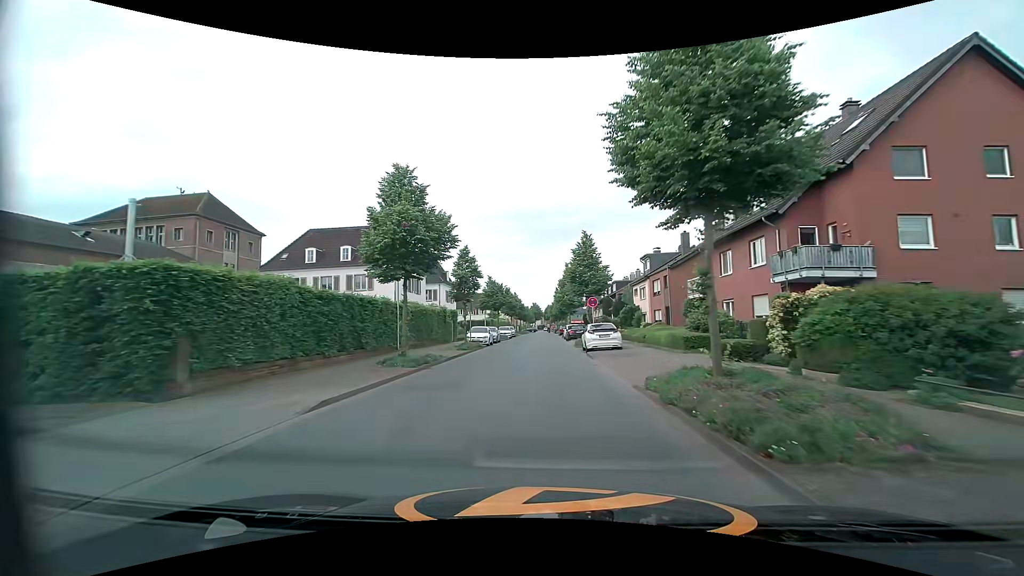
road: residential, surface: asphalt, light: Day
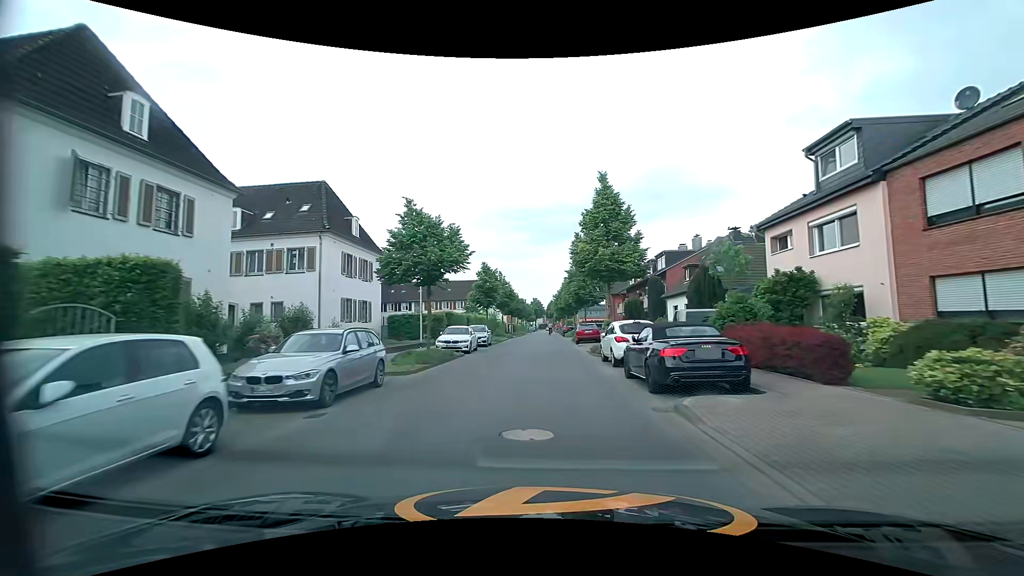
(-0.2, +34.0) m; -1°
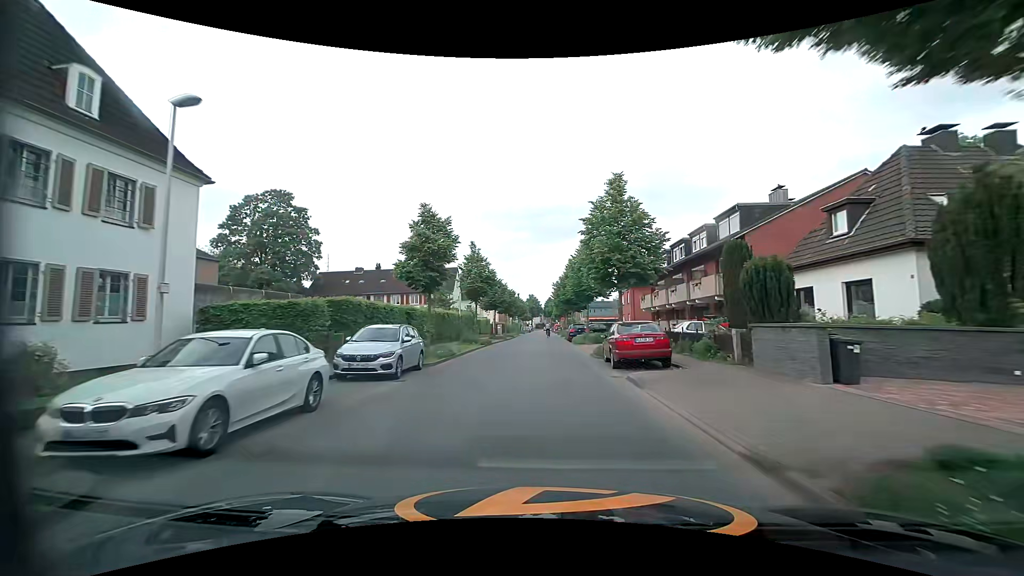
(+0.2, +20.4) m; 0°
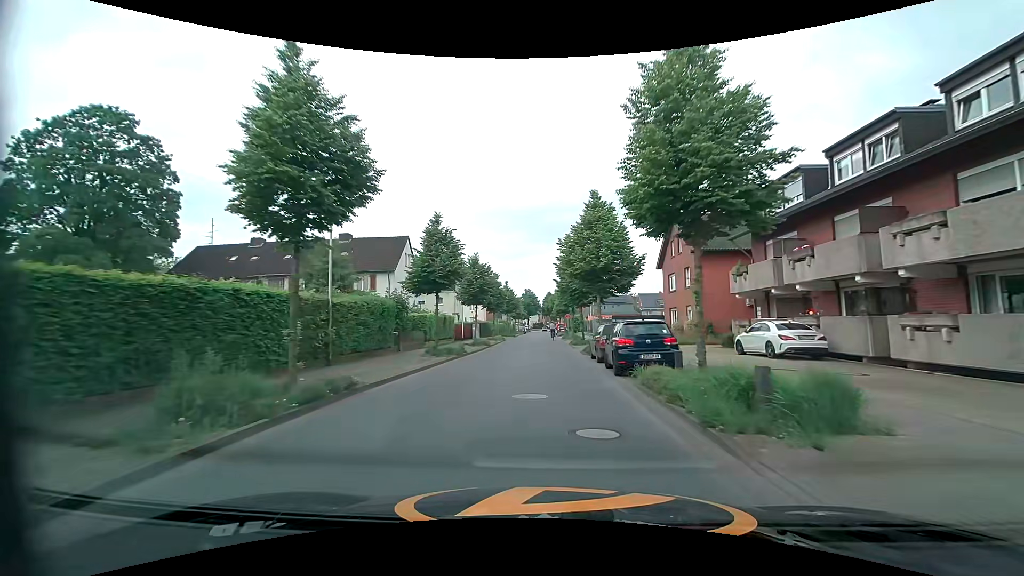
(+0.2, +26.8) m; +1°
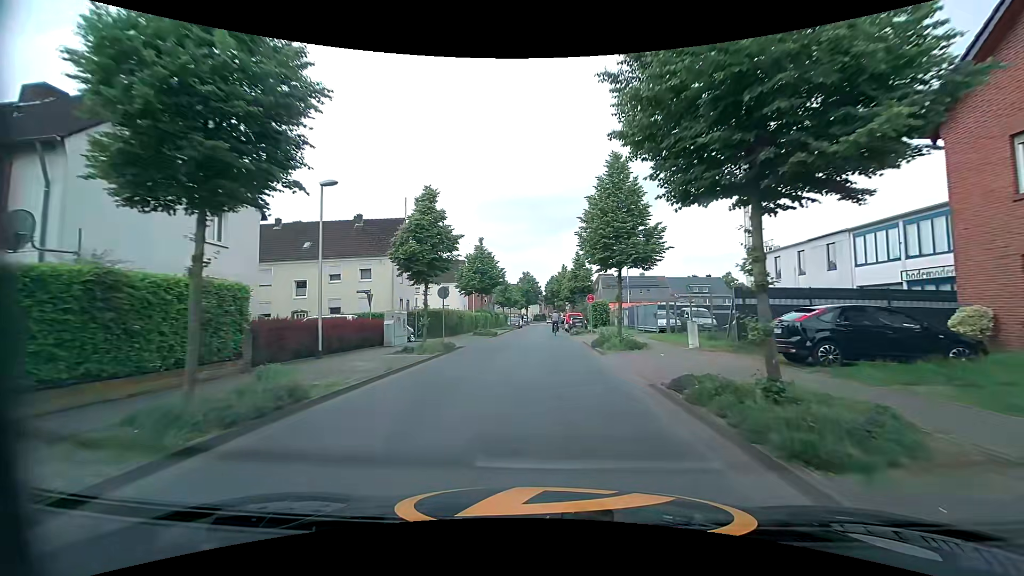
(-0.7, +30.3) m; 0°
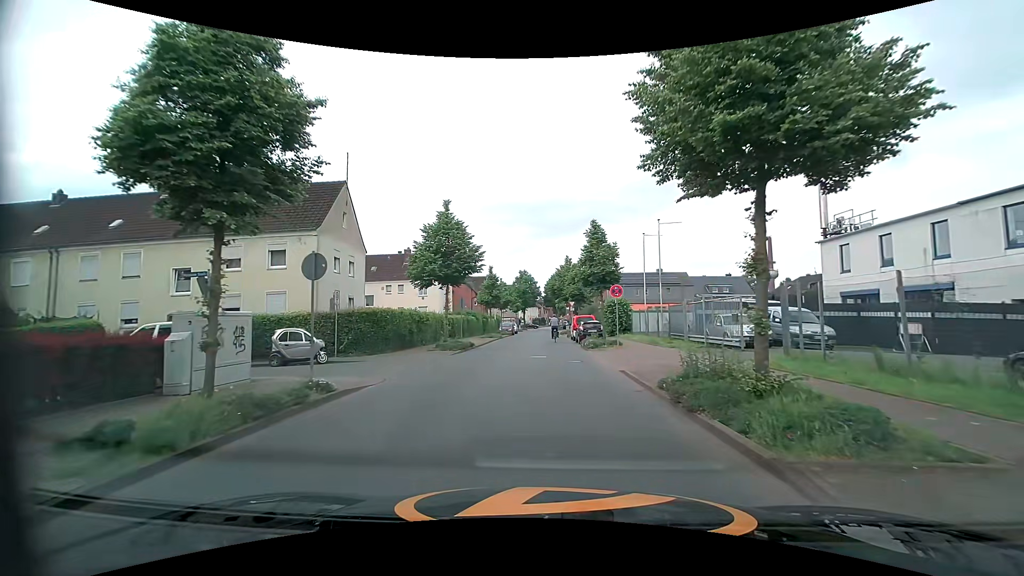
(-0.2, +13.3) m; +1°
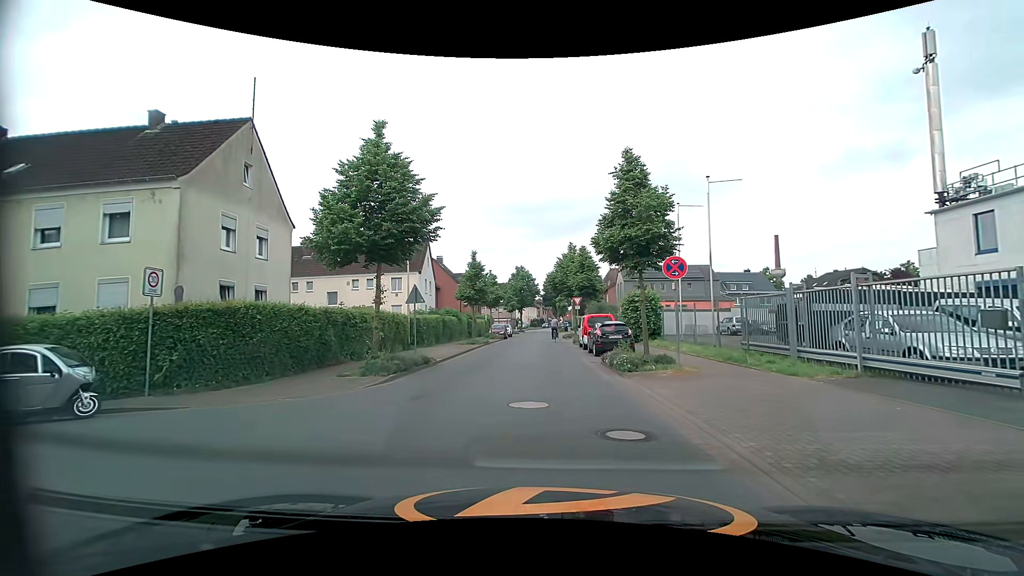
(-0.3, +10.1) m; -1°
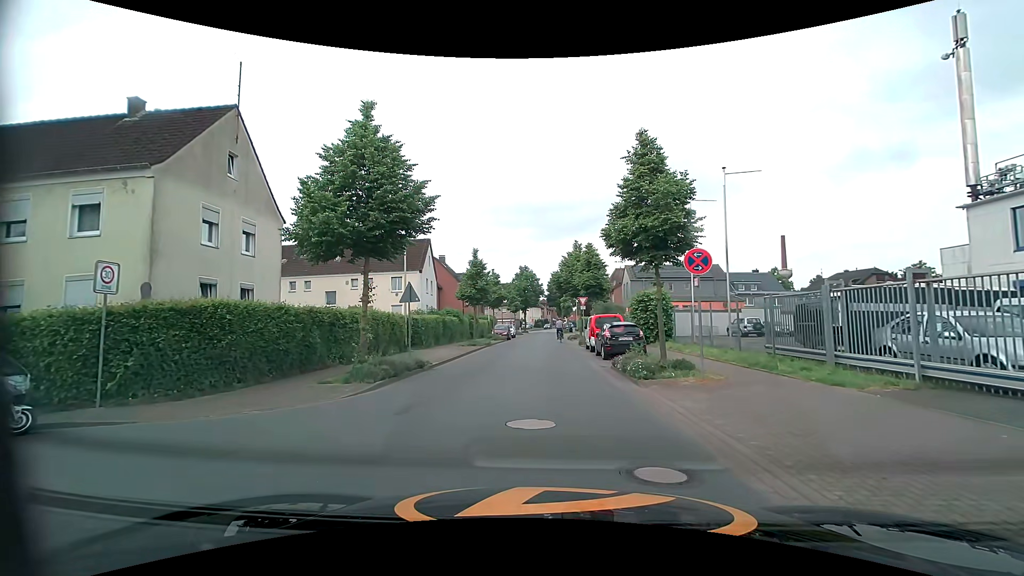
(0.0, +1.4) m; -2°
